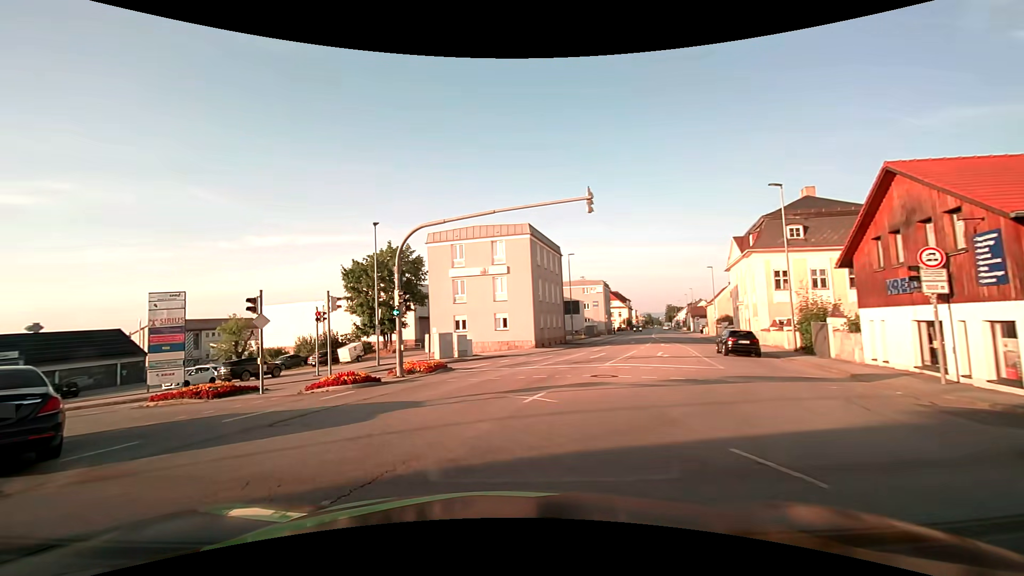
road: tertiary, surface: asphalt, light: Day
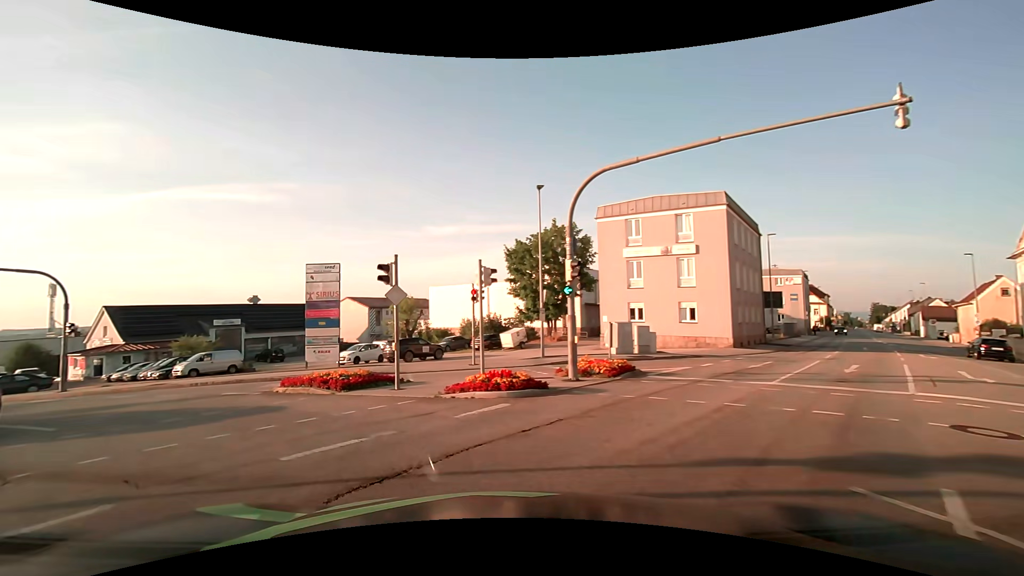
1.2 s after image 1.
(-0.8, +5.7) m; -18°
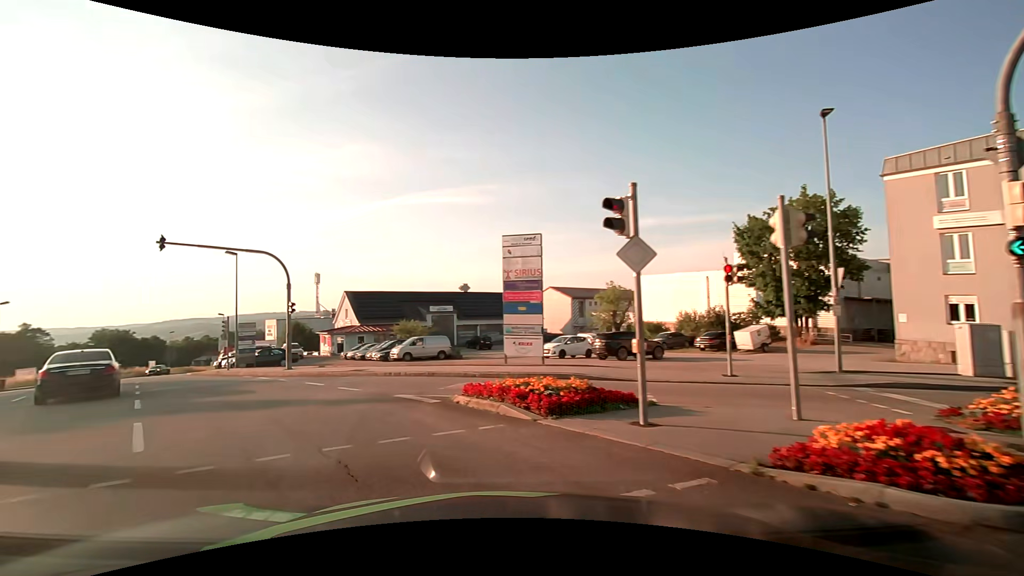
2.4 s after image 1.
(-1.2, +5.9) m; -21°
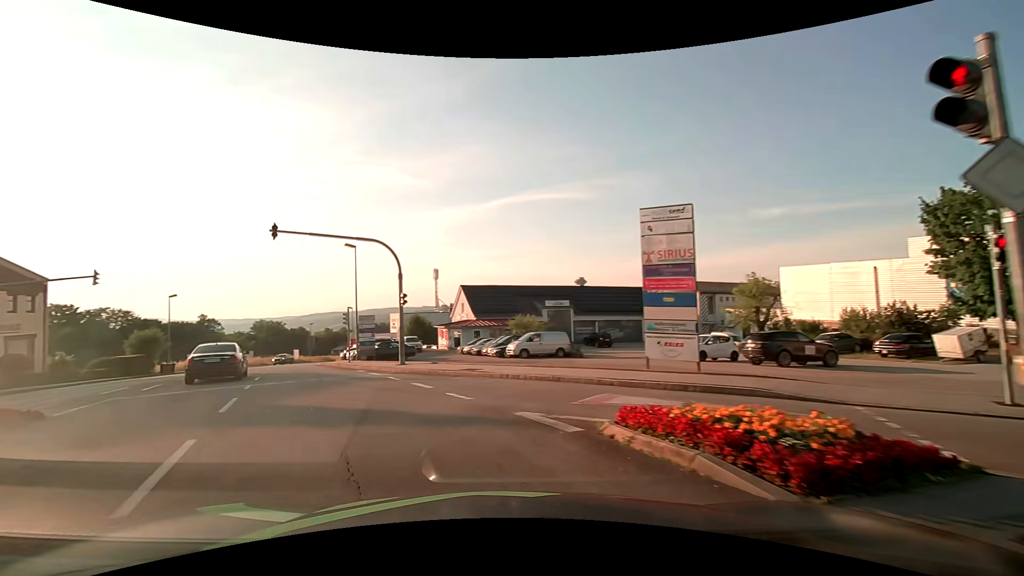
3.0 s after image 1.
(-0.4, +3.3) m; -14°
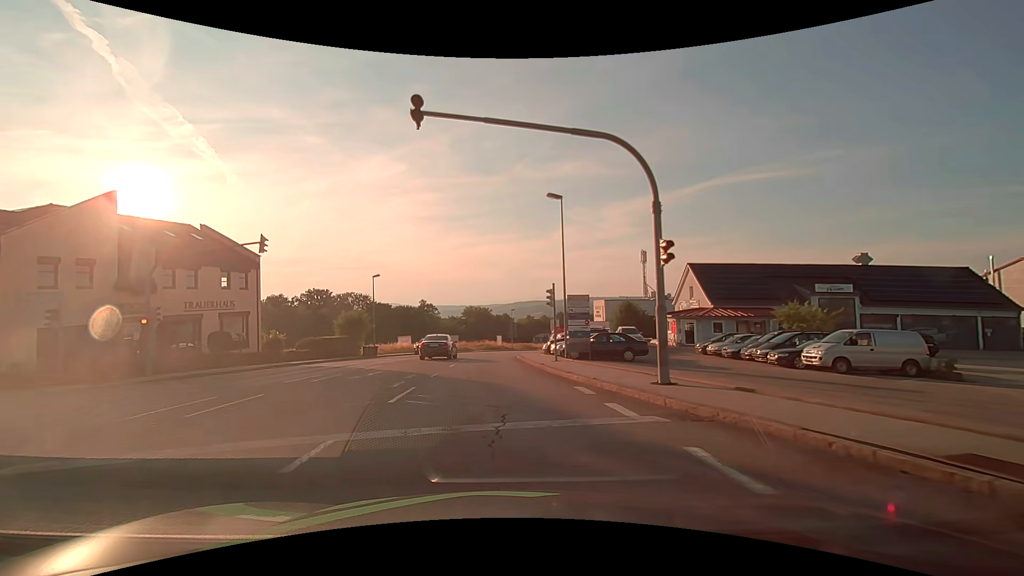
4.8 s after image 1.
(-3.3, +11.5) m; -23°
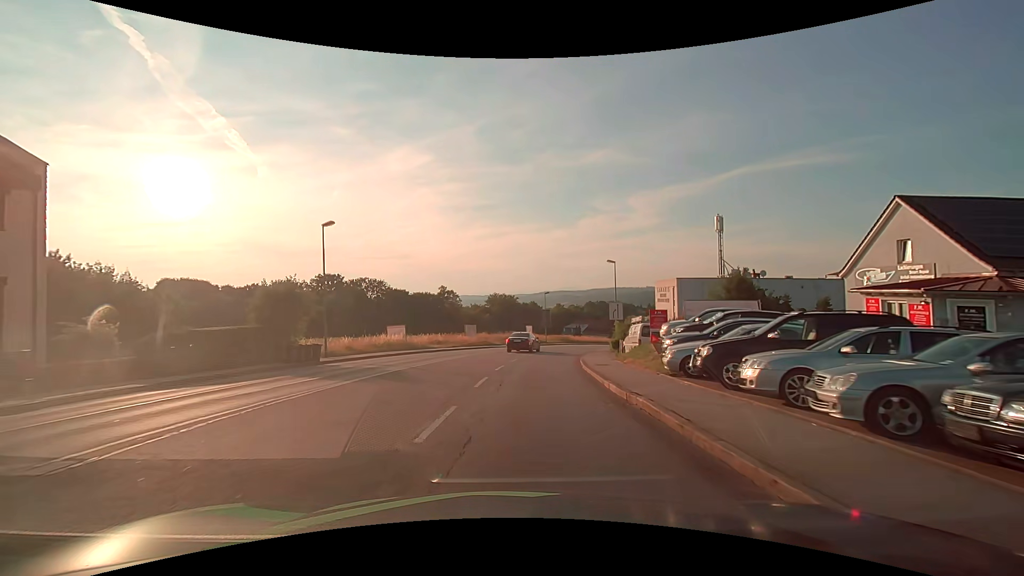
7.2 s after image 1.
(-1.2, +22.2) m; -4°
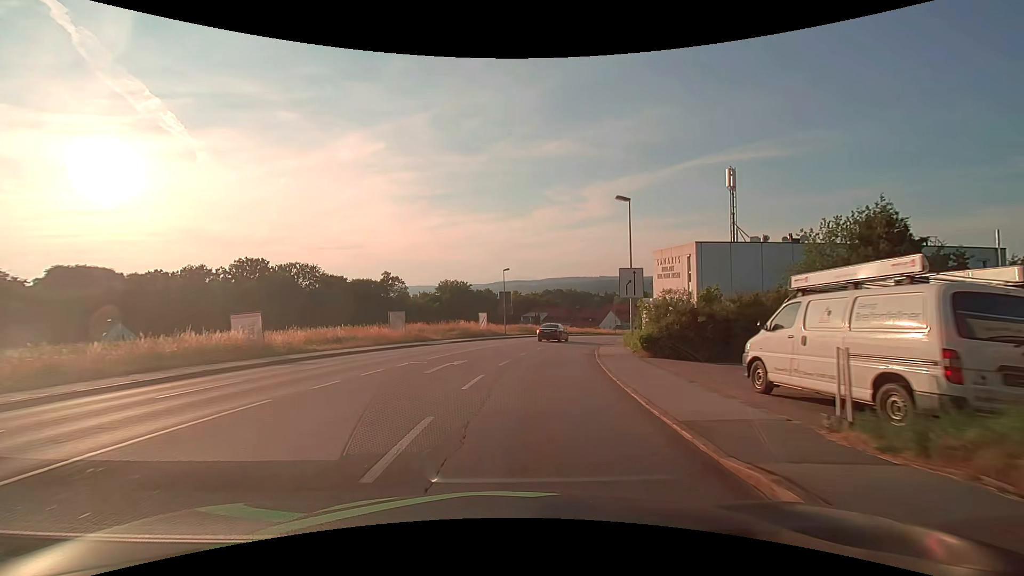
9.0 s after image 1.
(+0.9, +19.8) m; +5°
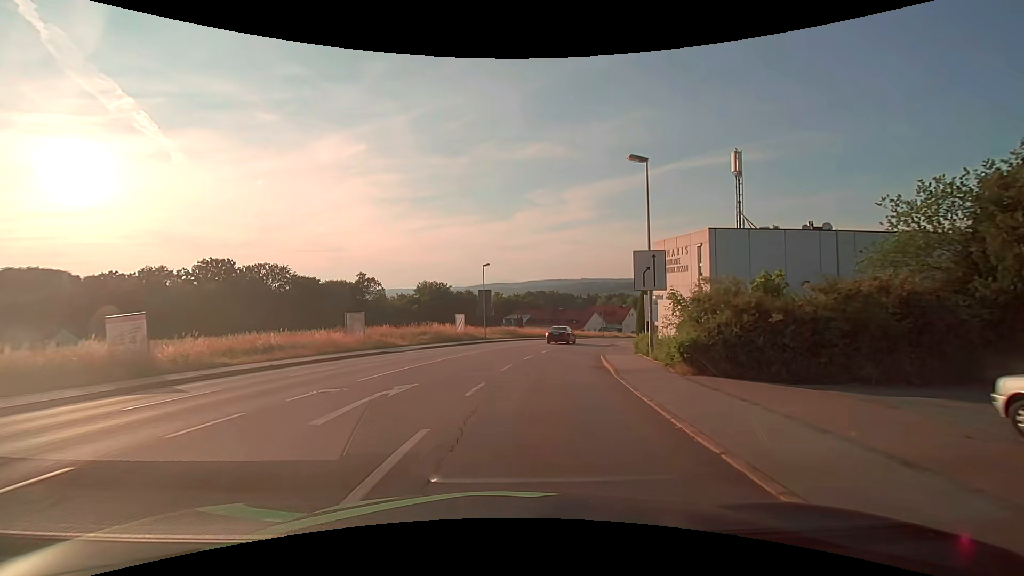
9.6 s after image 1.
(+0.1, +6.8) m; +2°
(0, +10) (+1, +20) (+3, +30) (+6, +39) (+8, +49) (+11, +59) (+15, +68) (+18, +77) (+22, +87) (+26, +96) m
